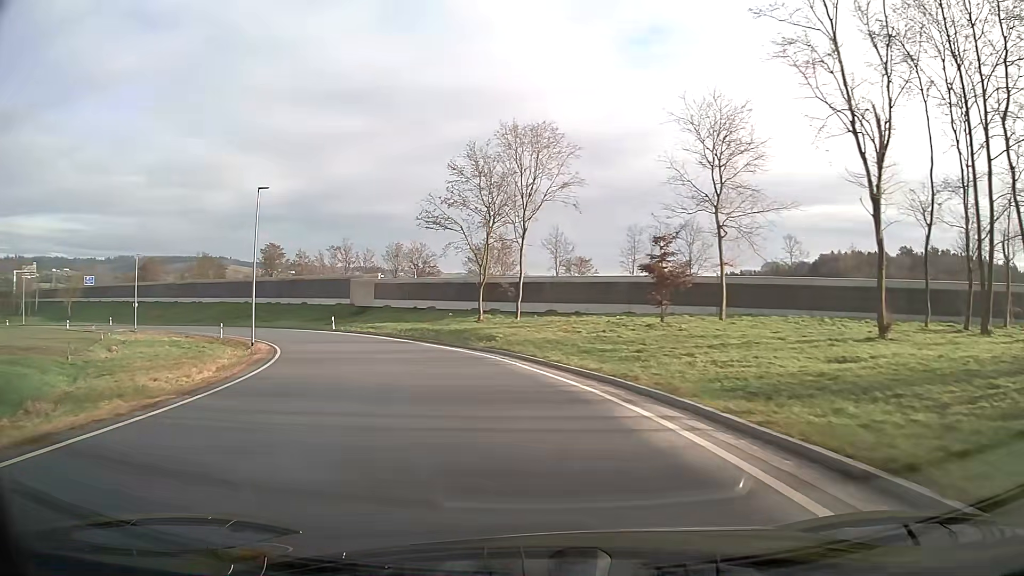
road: unclassified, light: Day
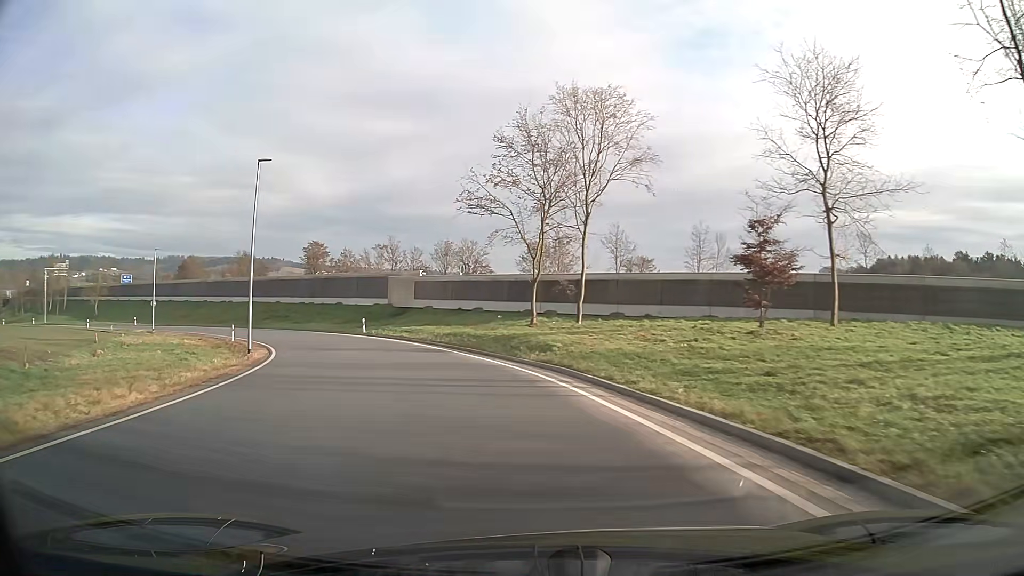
(-0.3, +7.0) m; -5°
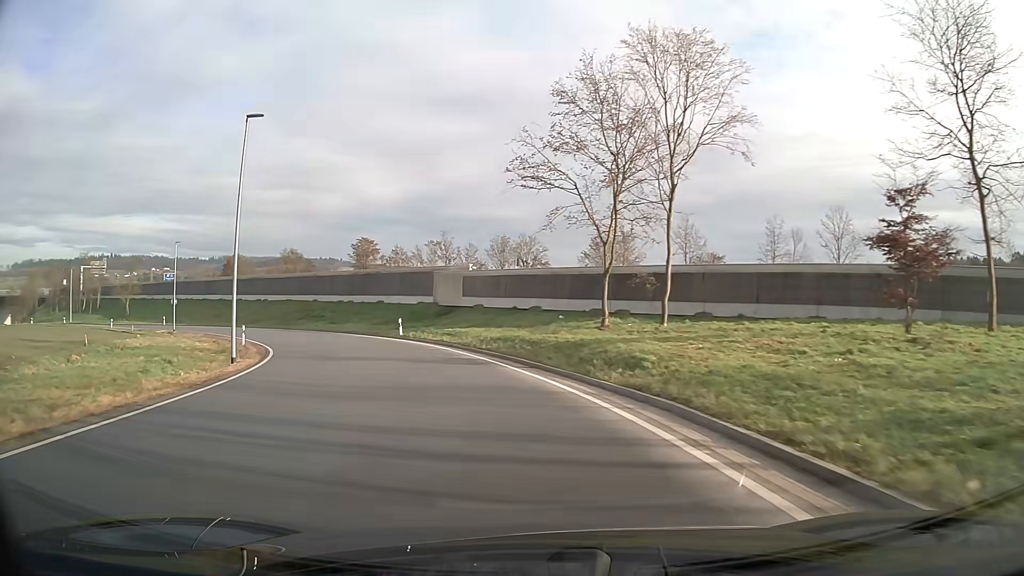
(-0.3, +7.1) m; -5°
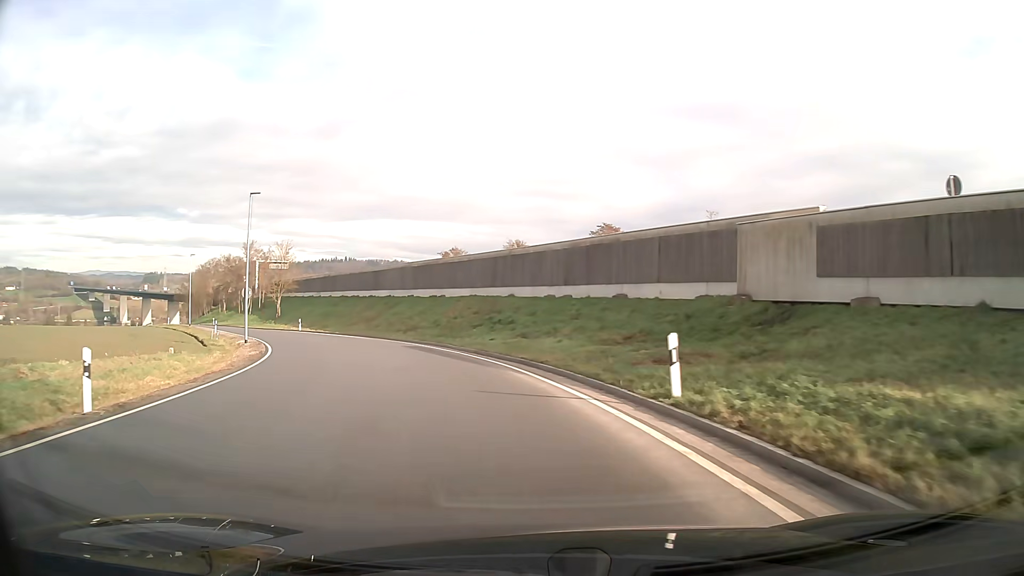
(-5.2, +28.3) m; -21°
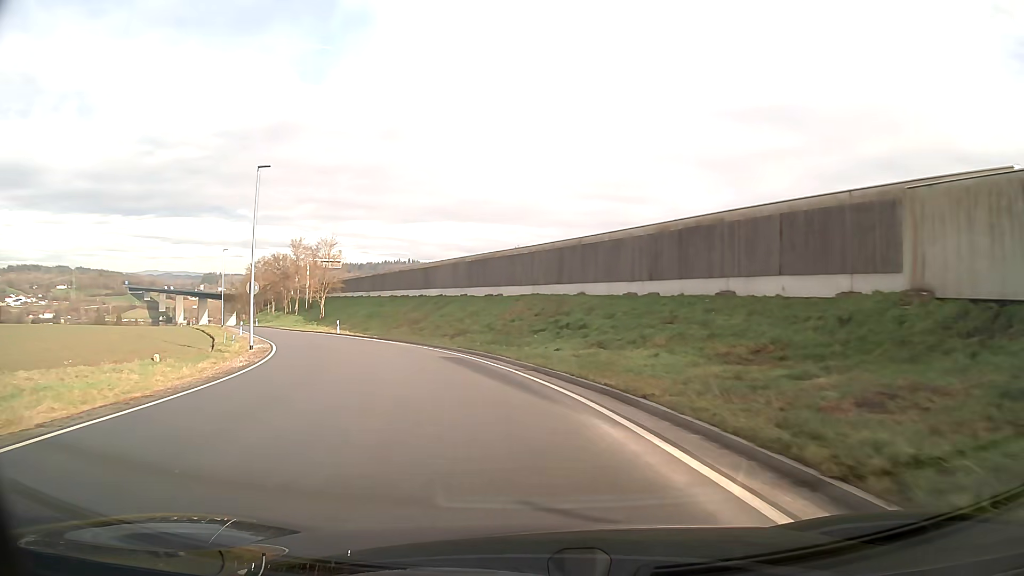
(-0.4, +7.4) m; -5°
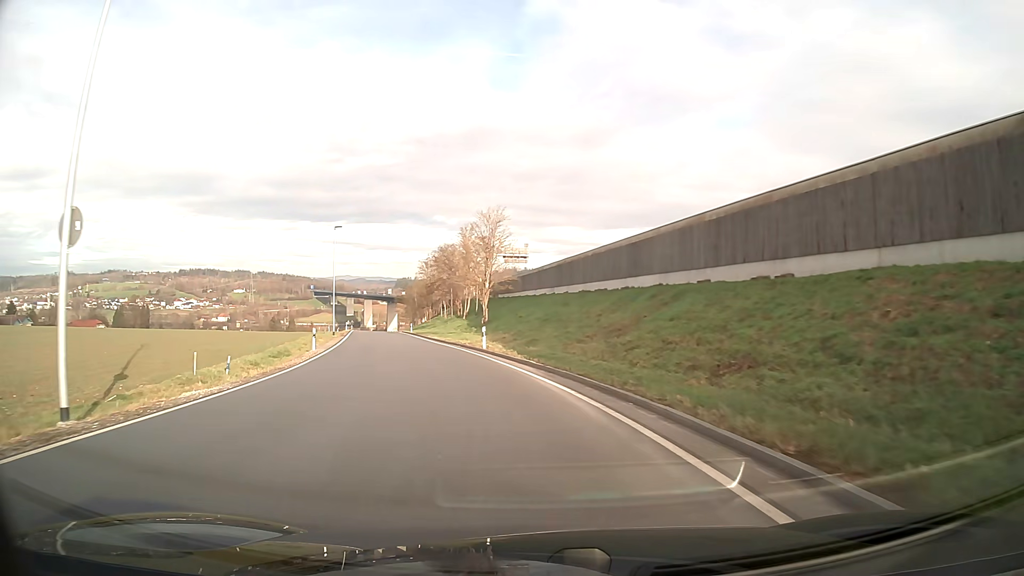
(-3.4, +22.5) m; -17°
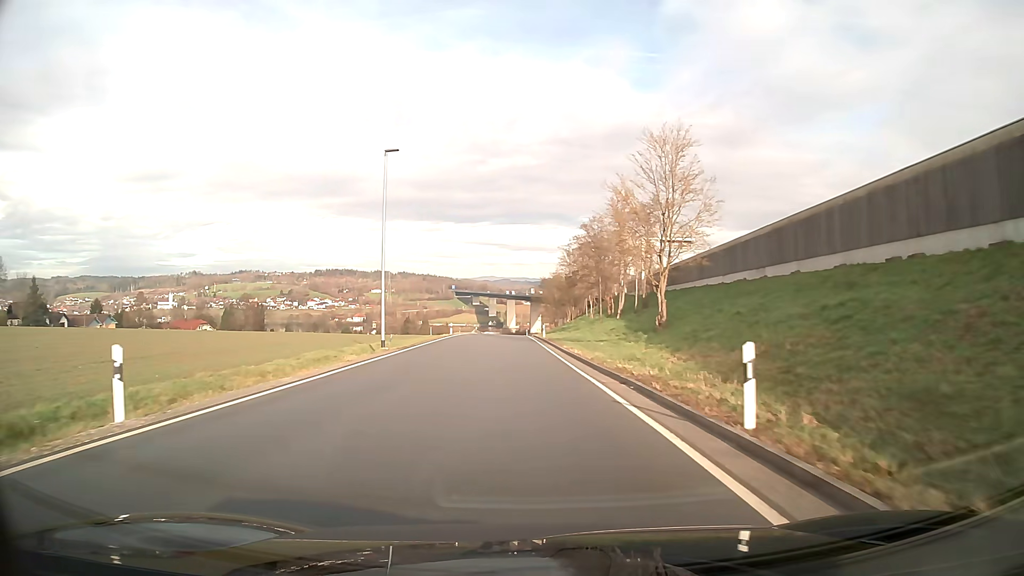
(-2.7, +24.2) m; -11°
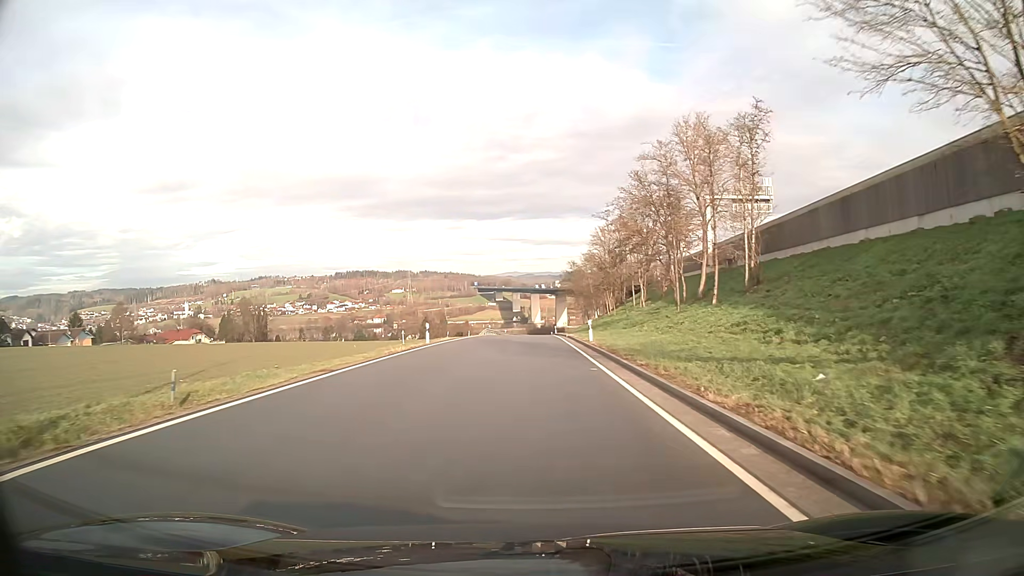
(-0.7, +25.3) m; -2°
(0, +10) (0, +20) (0, +30) (0, +40) (0, +50) (0, +60) (0, +70) (0, +80) (0, +90) (0, +100) m
